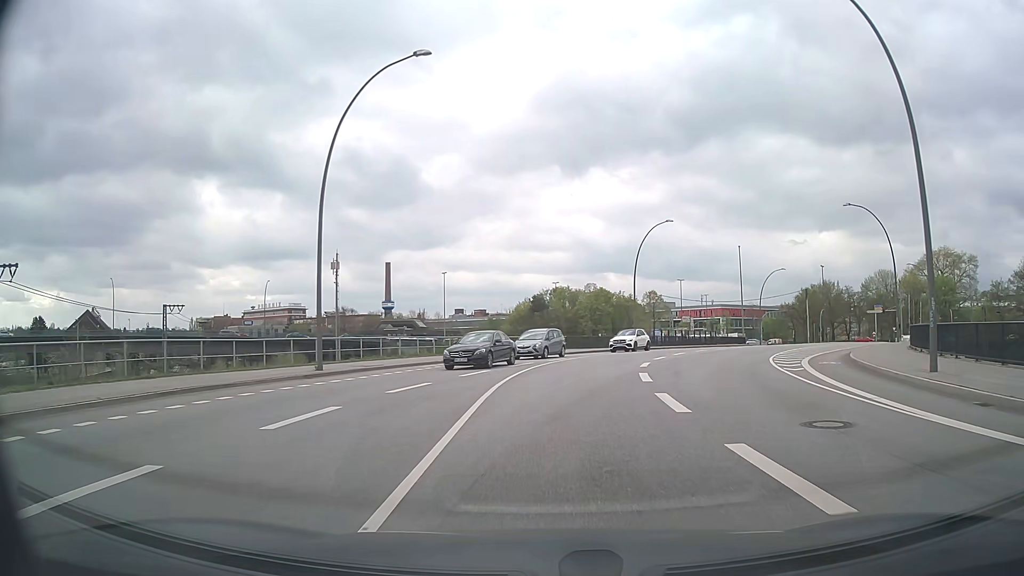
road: secondary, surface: asphalt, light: Day
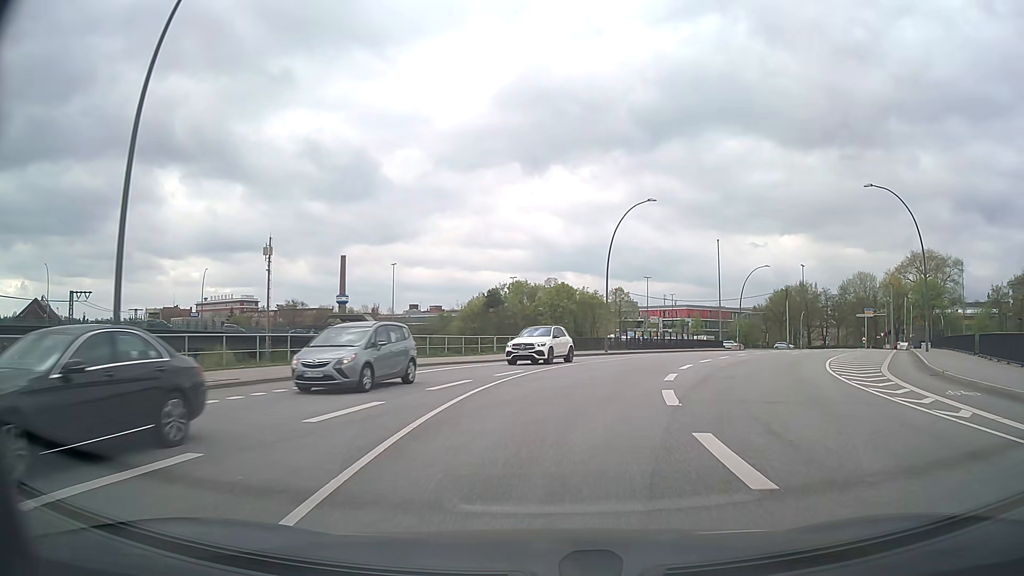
(+0.3, +11.2) m; +4°
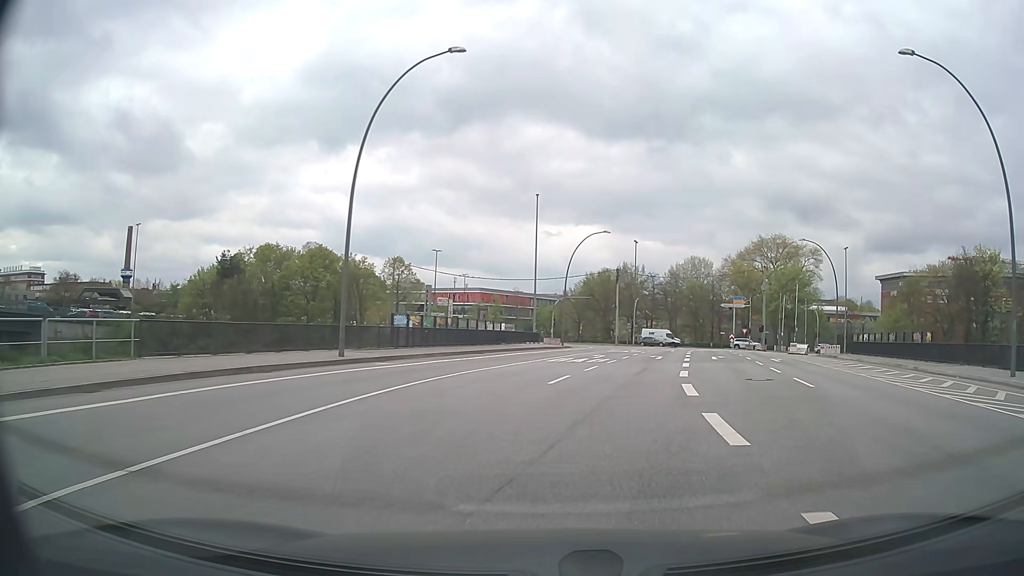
(+4.1, +27.9) m; +18°
